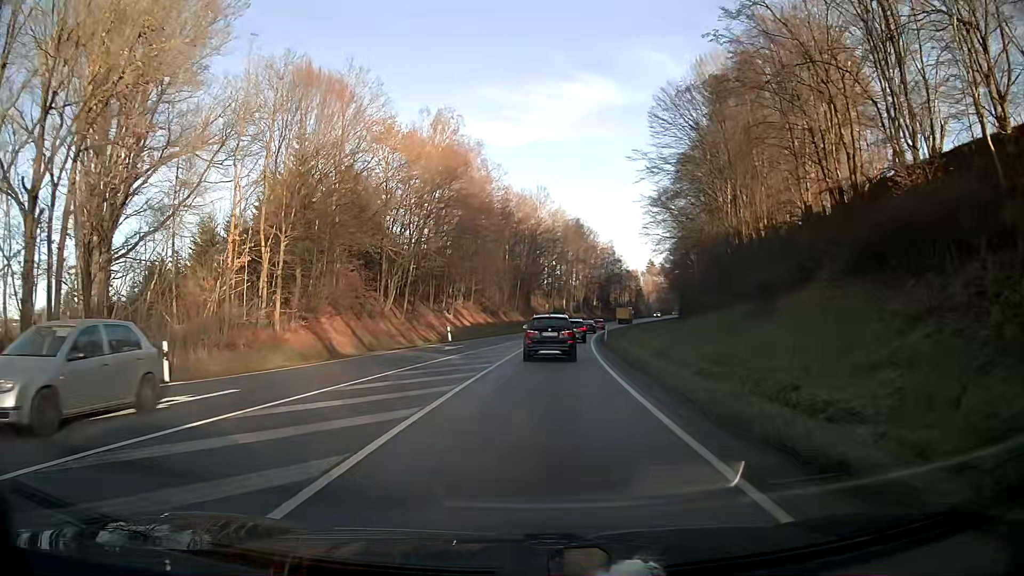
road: primary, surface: asphalt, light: Day
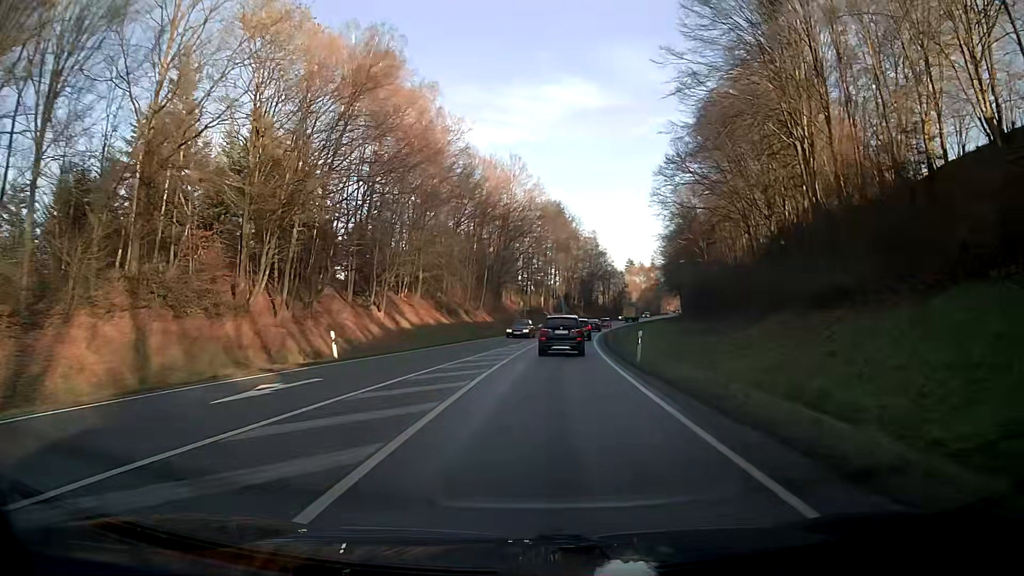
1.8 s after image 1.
(+0.4, +22.8) m; +2°
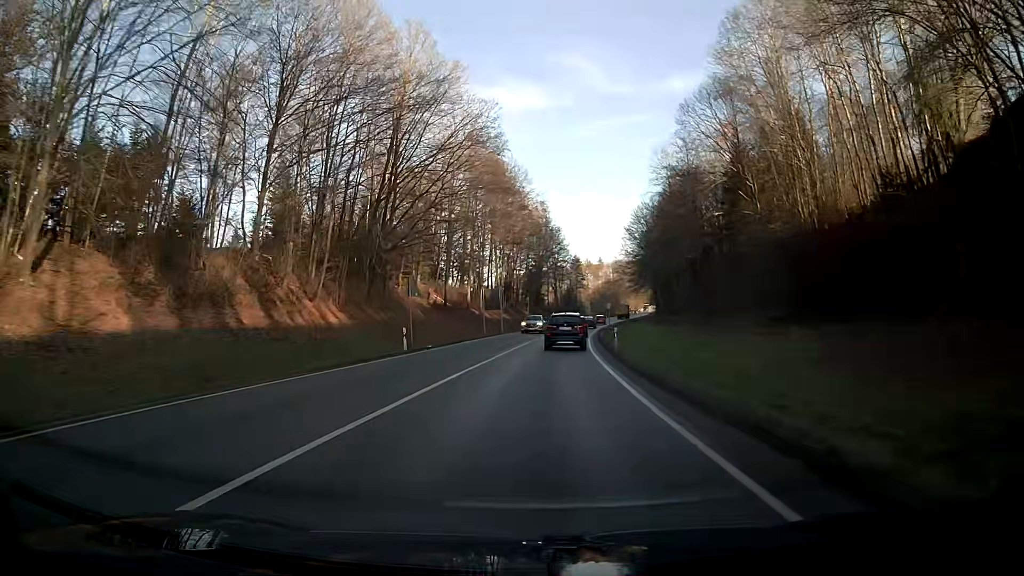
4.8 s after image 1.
(+2.1, +44.6) m; +5°
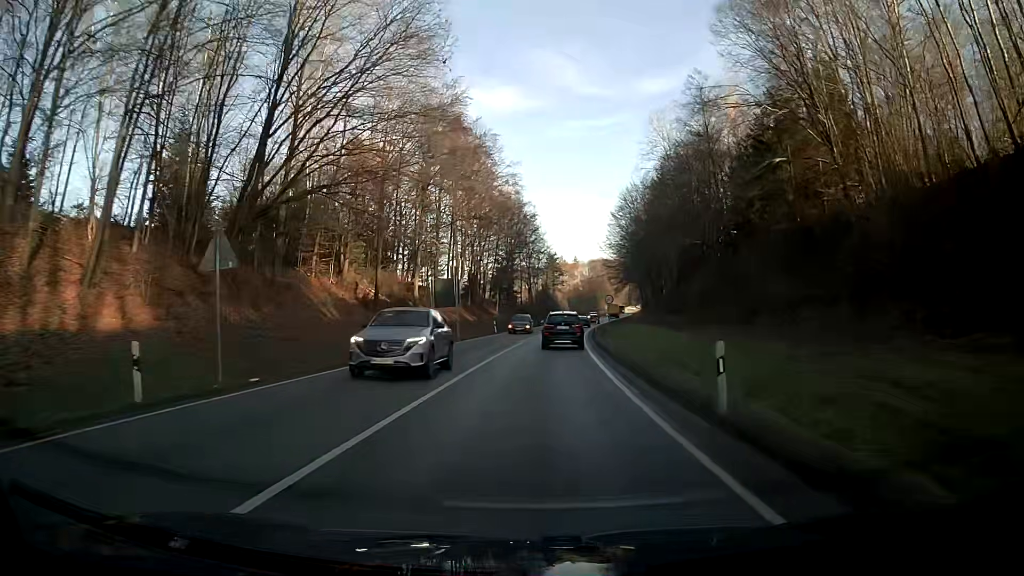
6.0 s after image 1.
(+0.3, +19.2) m; +2°
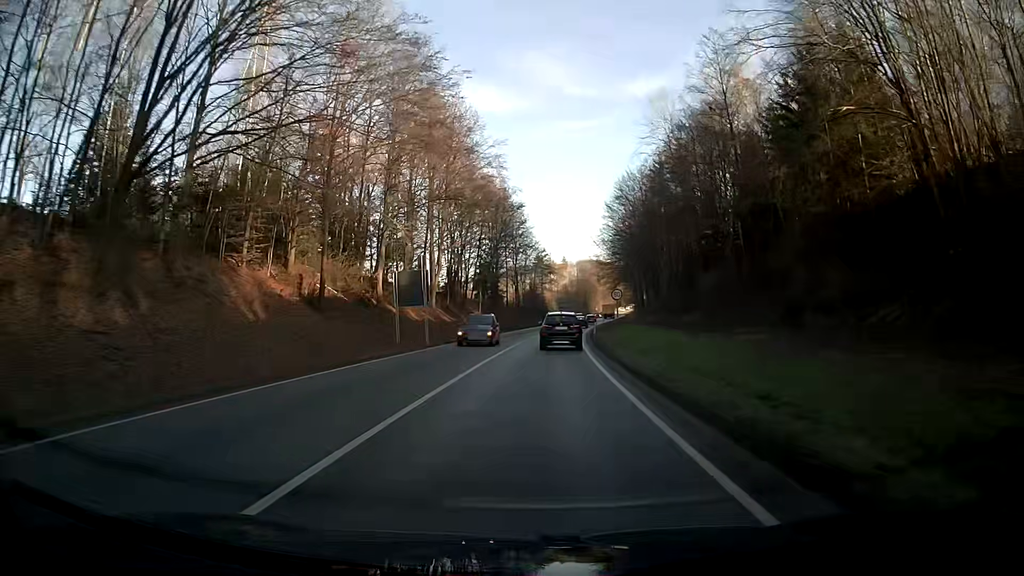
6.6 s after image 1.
(+0.1, +9.8) m; +1°
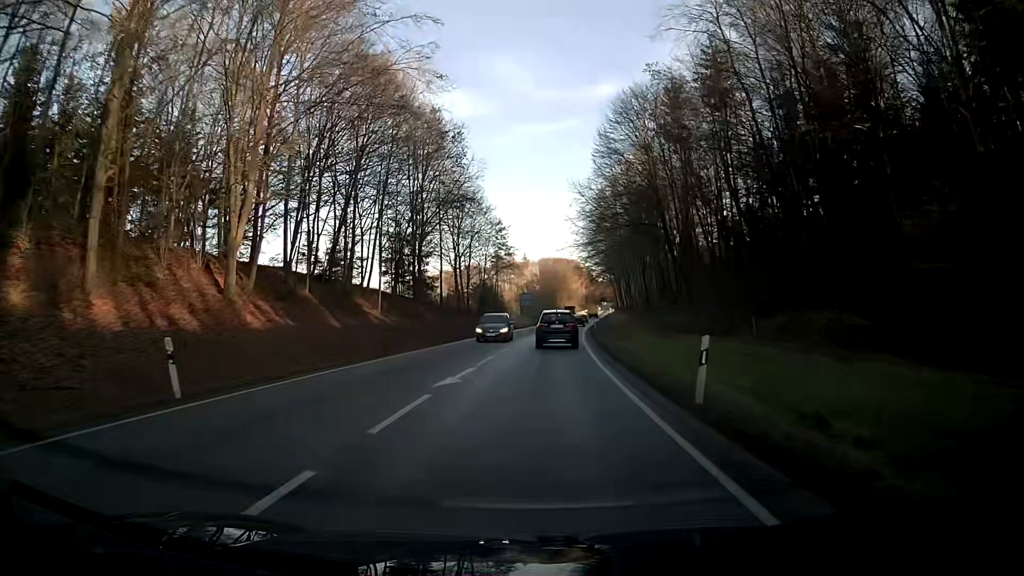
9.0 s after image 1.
(+1.0, +39.4) m; +3°
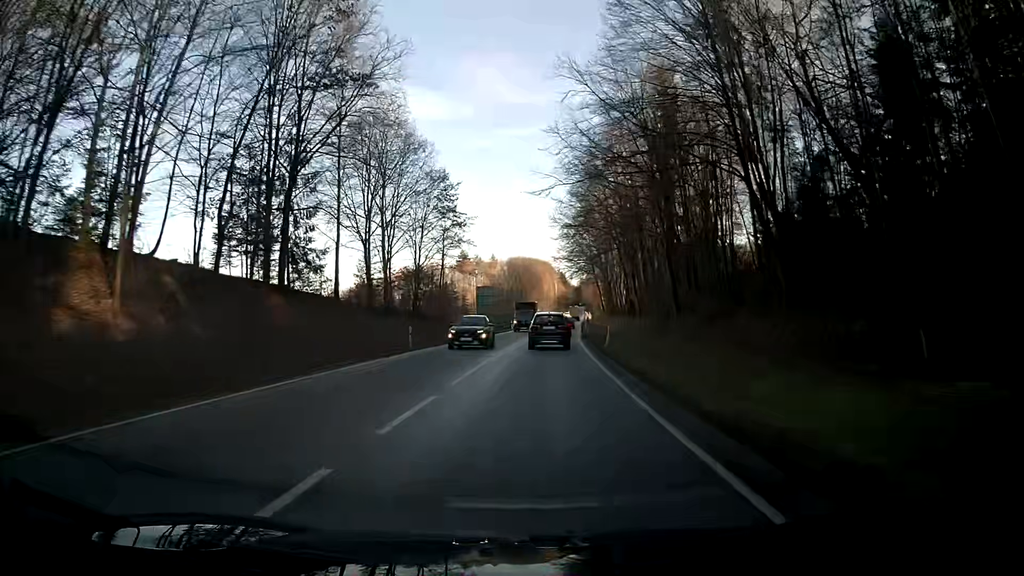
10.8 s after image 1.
(+0.7, +29.8) m; +3°
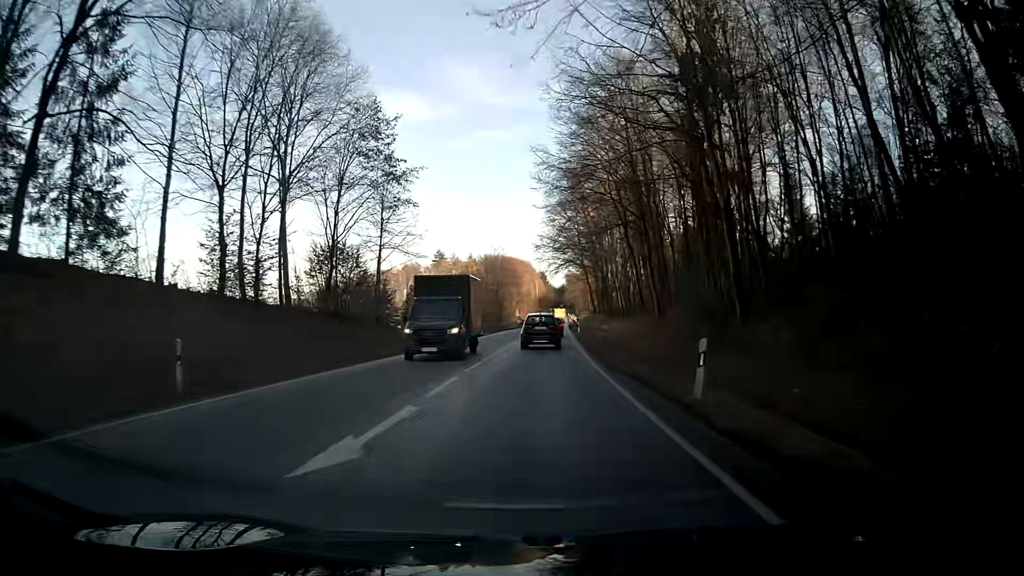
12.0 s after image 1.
(+0.3, +19.9) m; +2°
(0, +10) (0, +20) (0, +30) (+1, +40) (+1, +50) (+2, +60) (+2, +70) (+3, +80) (+3, +90) (+4, +100) m
